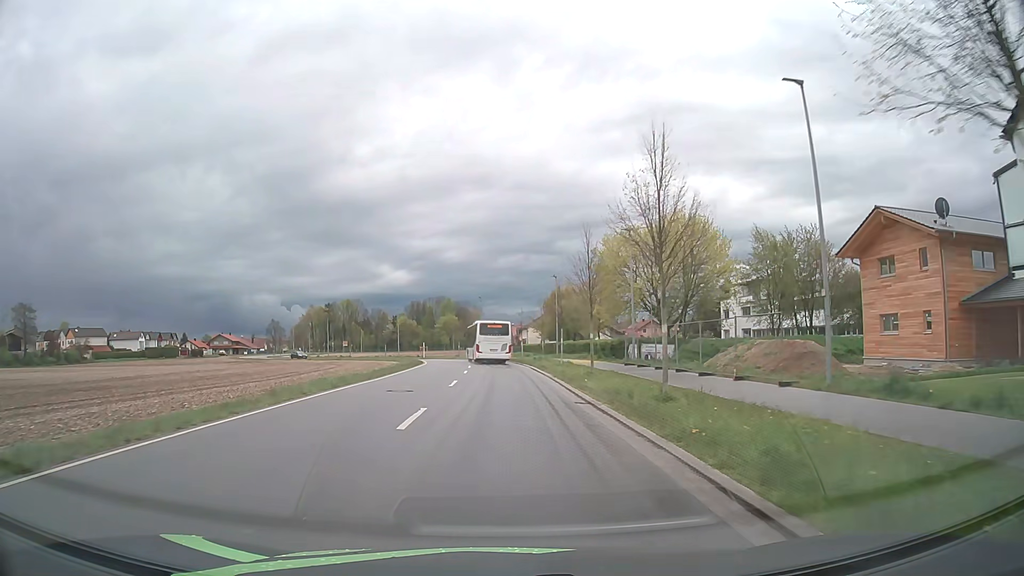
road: unclassified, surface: asphalt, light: Day
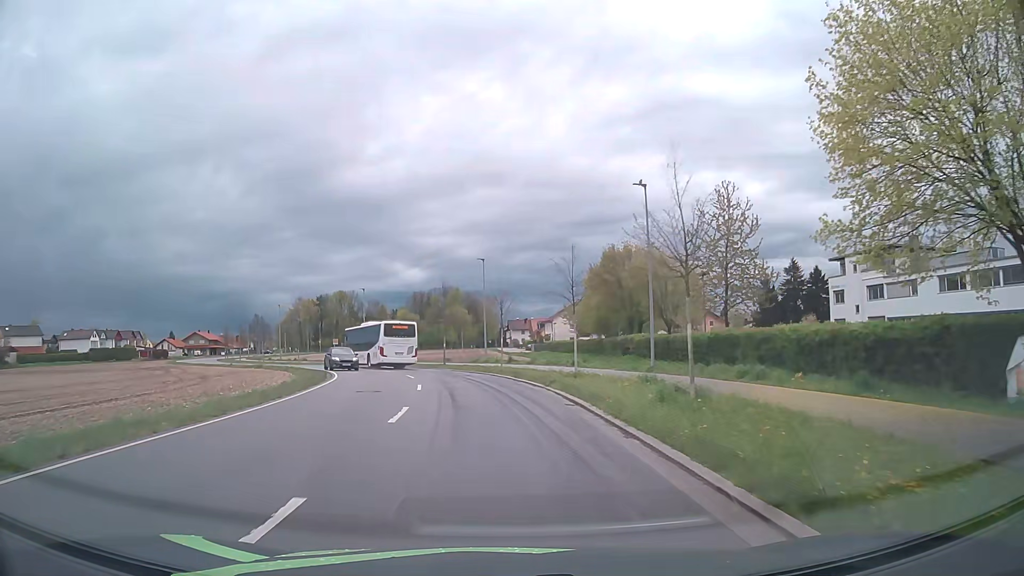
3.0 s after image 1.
(-0.5, +38.3) m; -1°
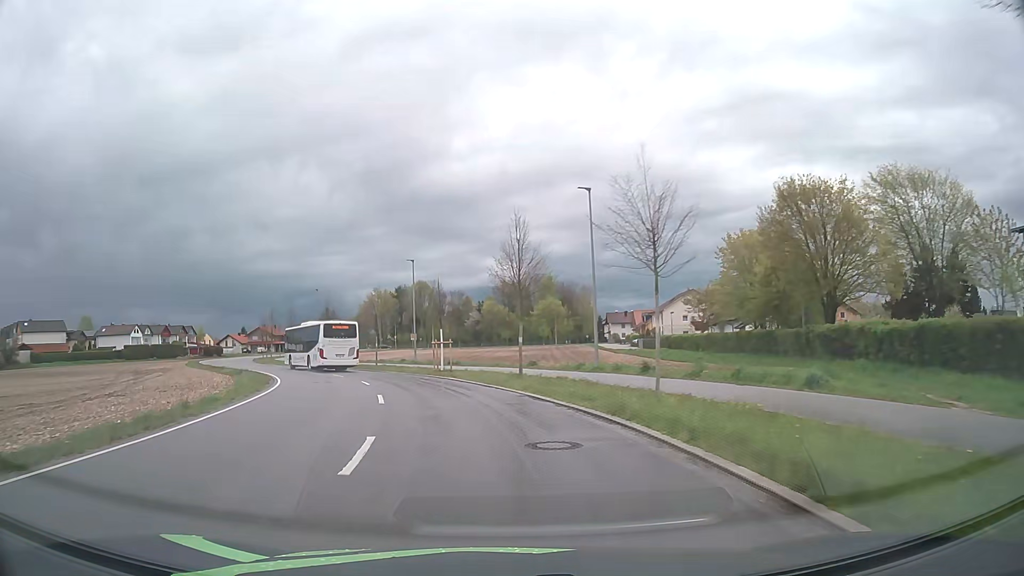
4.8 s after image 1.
(-1.2, +22.9) m; -7°
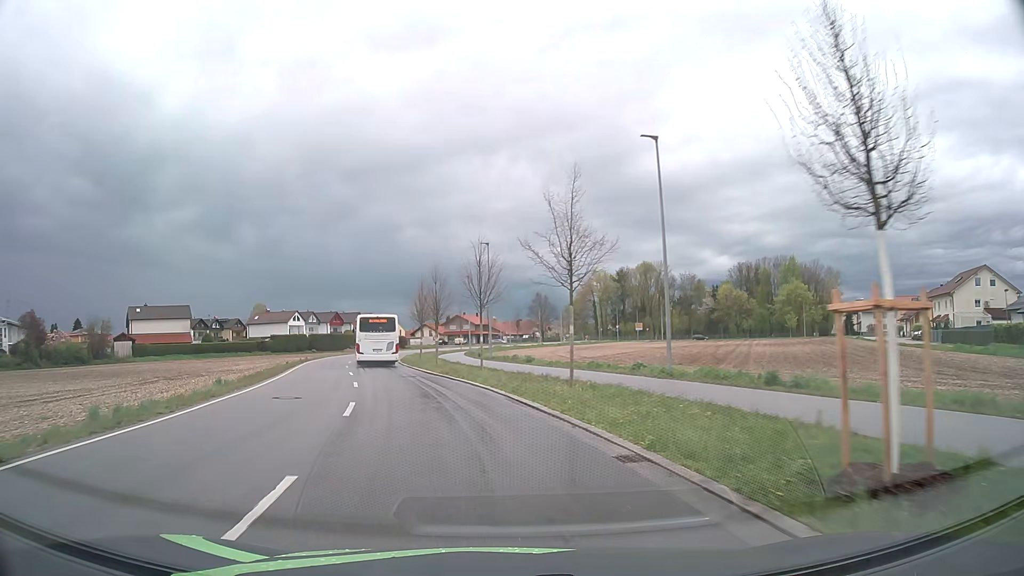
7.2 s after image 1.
(-4.7, +30.1) m; -19°
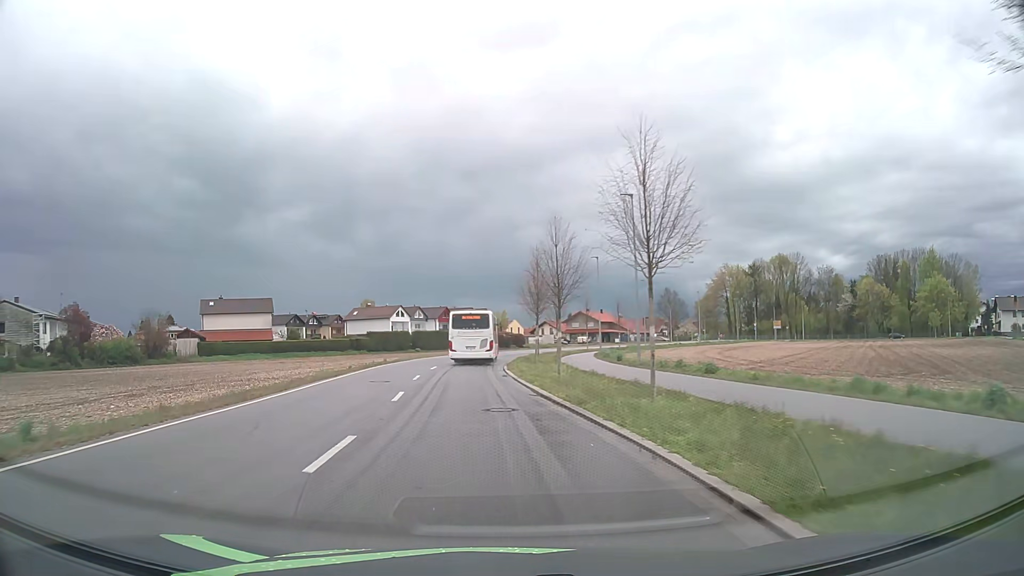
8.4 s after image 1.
(-1.4, +15.2) m; -10°
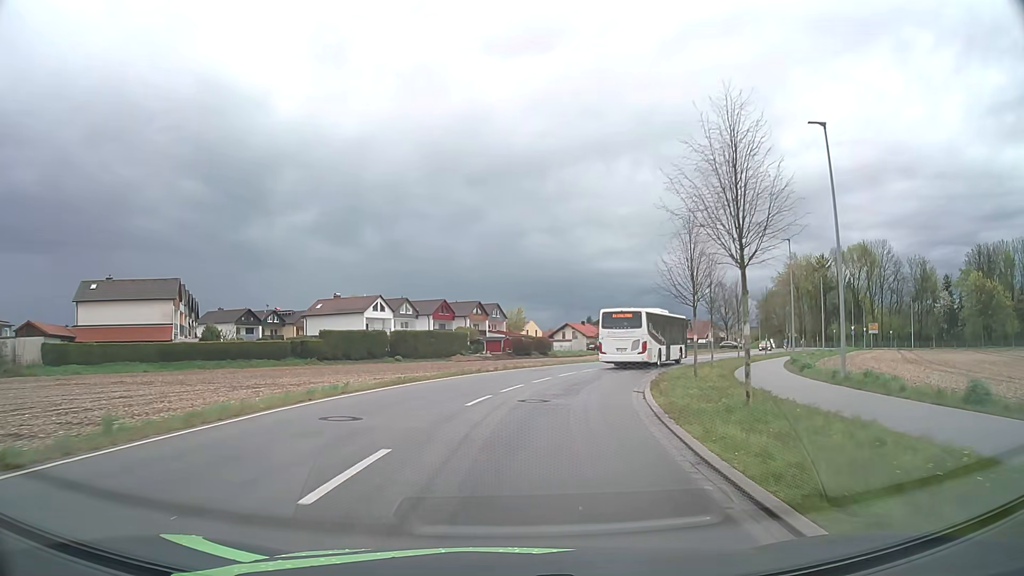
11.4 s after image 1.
(-2.4, +37.8) m; -1°
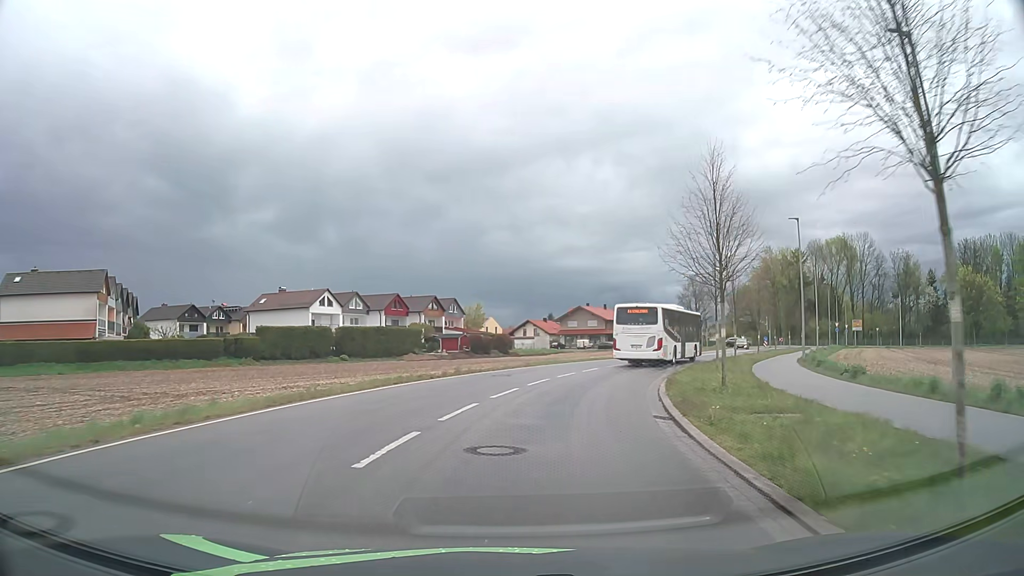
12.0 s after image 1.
(+0.2, +7.5) m; +4°
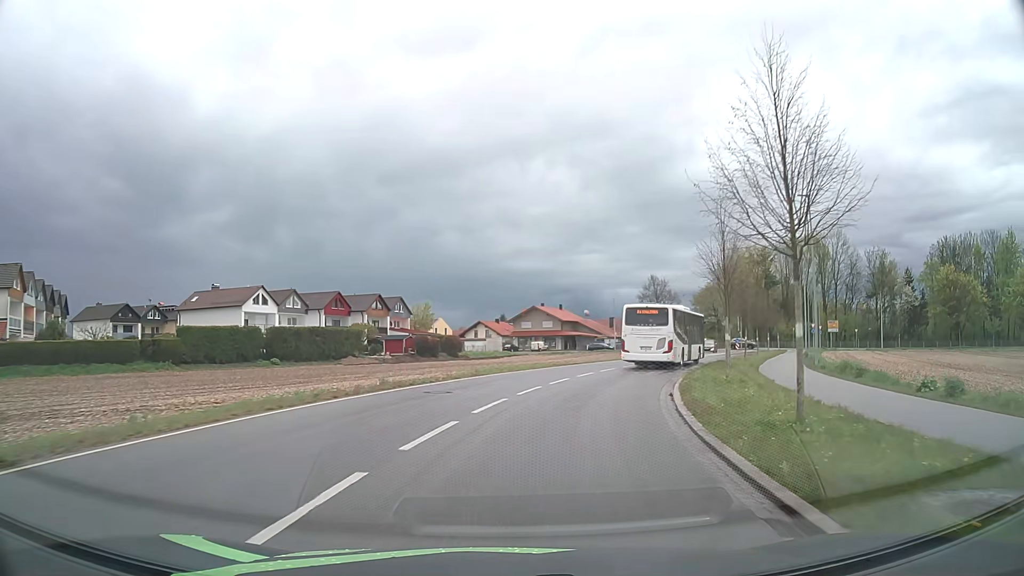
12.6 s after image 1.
(+0.2, +7.4) m; +4°
